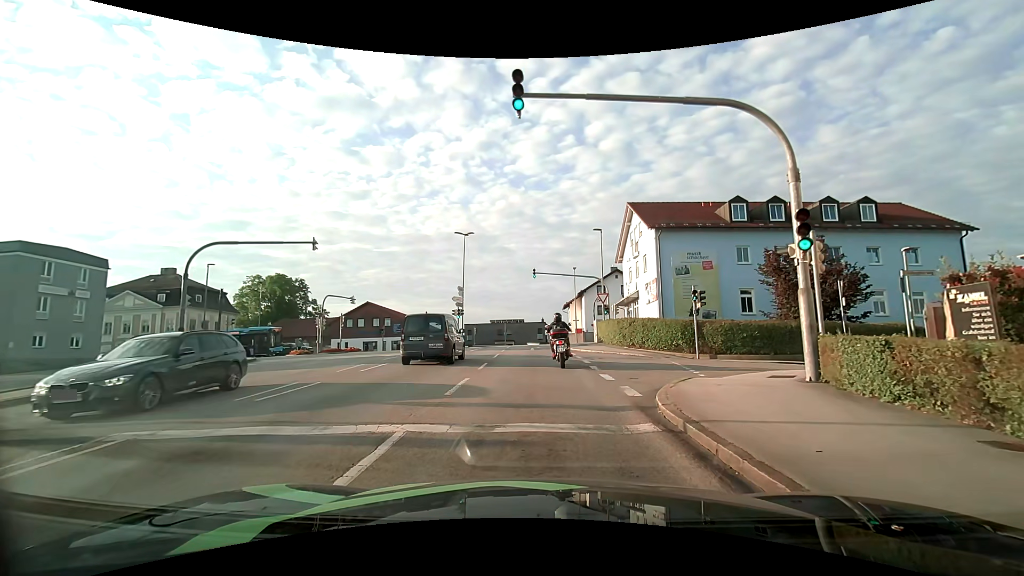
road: tertiary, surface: asphalt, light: Day
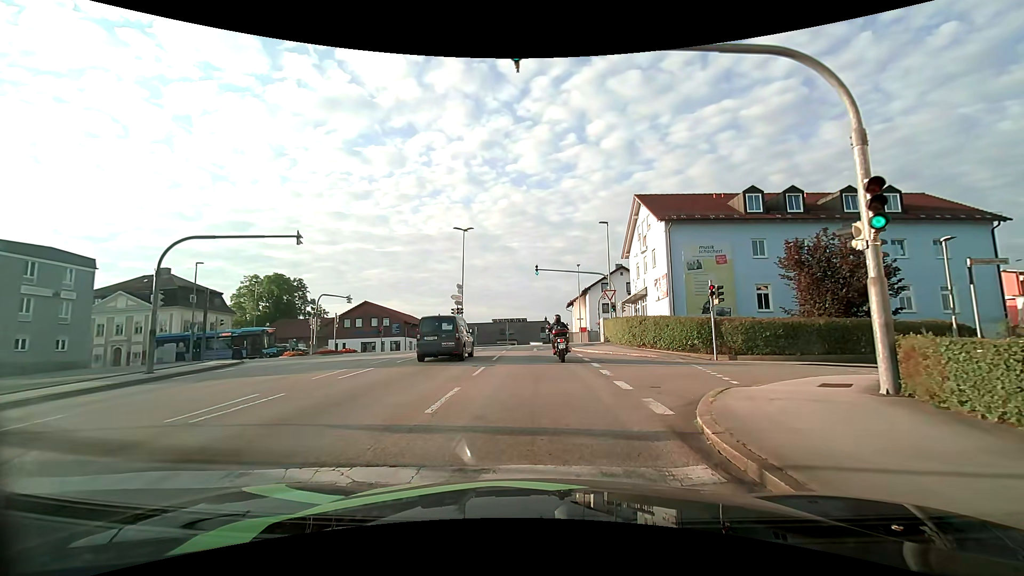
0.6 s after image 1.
(0.0, +2.0) m; 0°
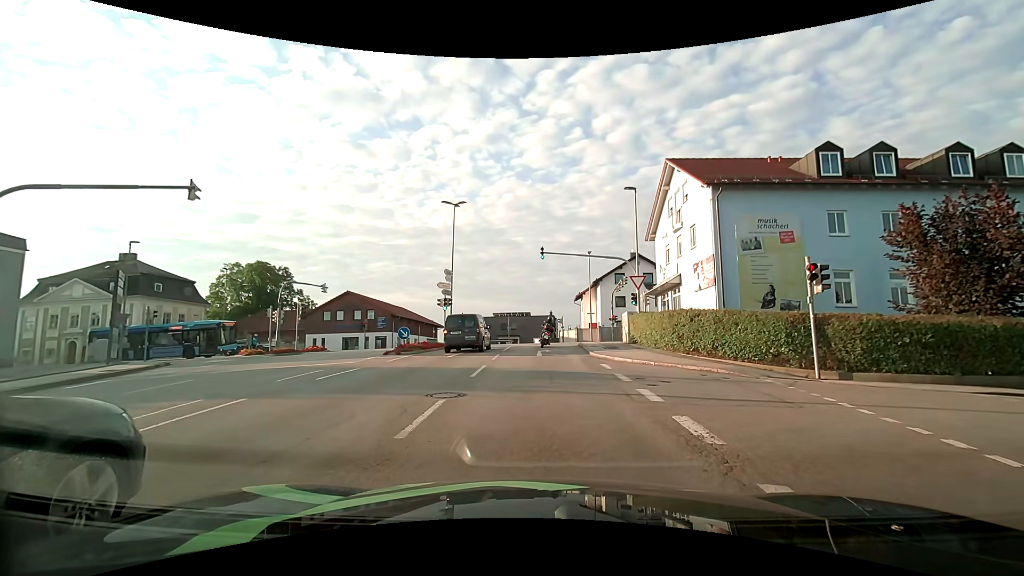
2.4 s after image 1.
(-0.2, +7.7) m; -1°
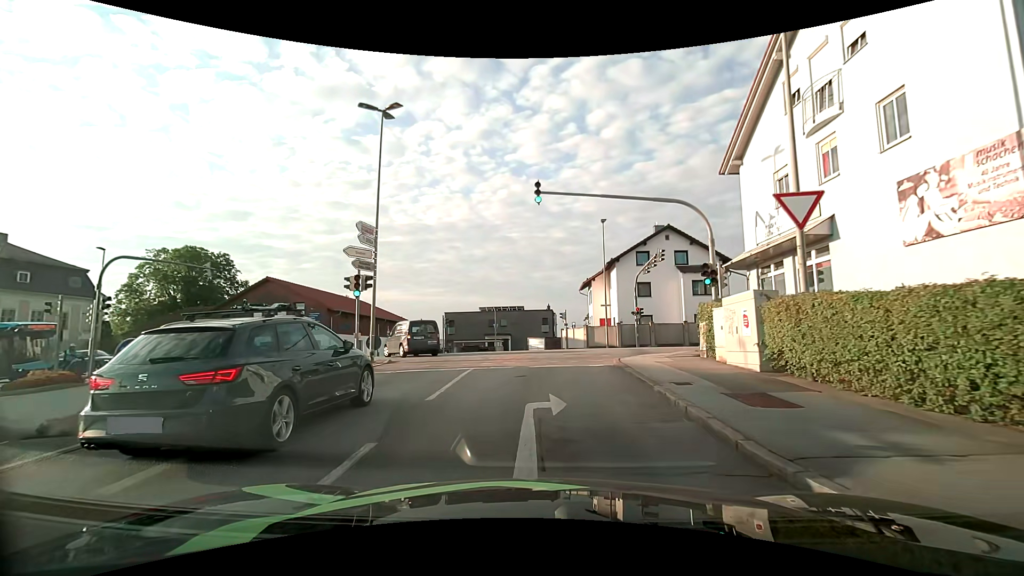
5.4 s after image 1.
(-0.1, +15.8) m; 0°
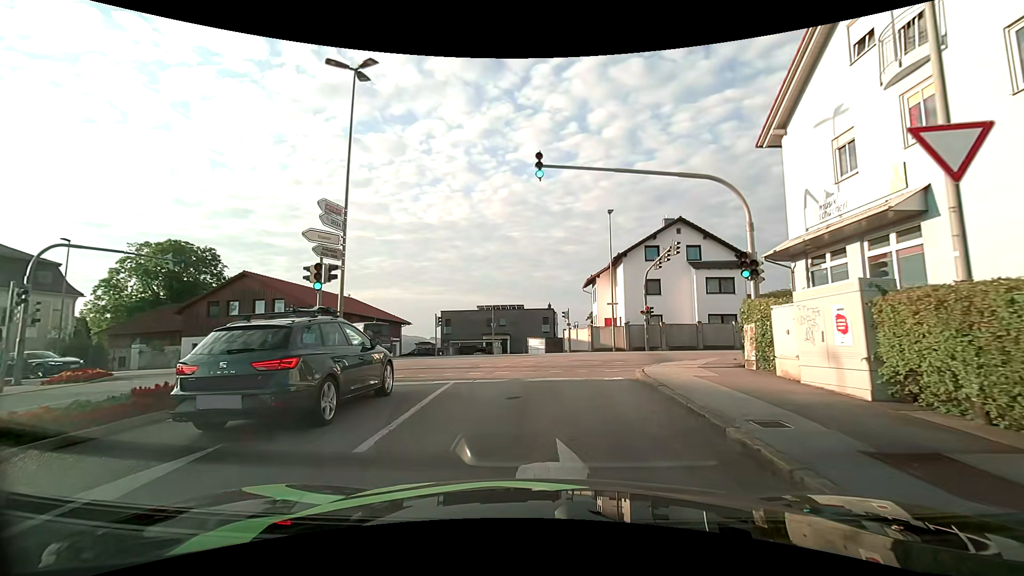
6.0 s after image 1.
(0.0, +3.3) m; -1°
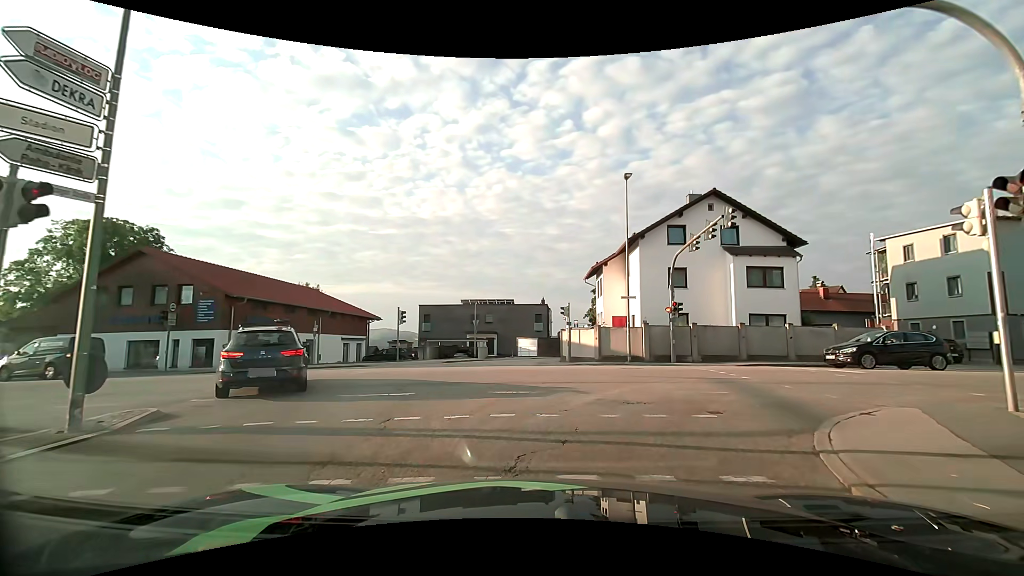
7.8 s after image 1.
(0.0, +8.9) m; +1°
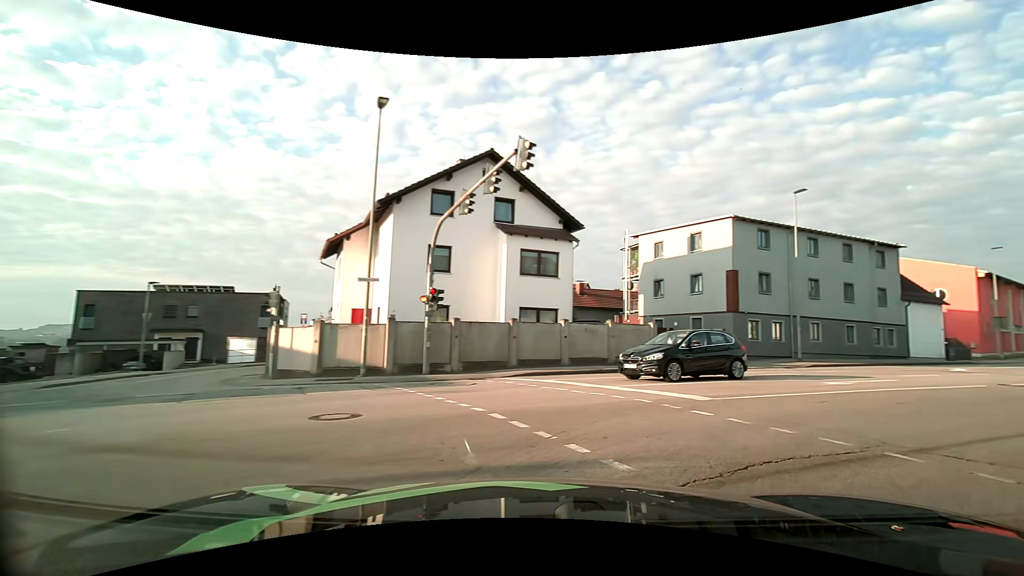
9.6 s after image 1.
(+1.5, +9.0) m; +27°
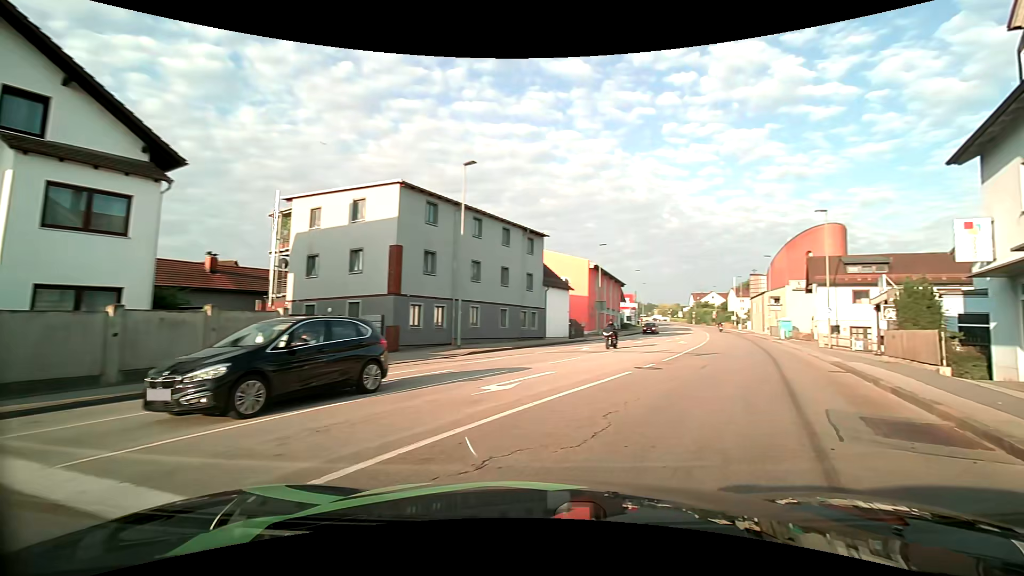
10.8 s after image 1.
(+1.9, +6.5) m; +35°
(+3, +10) (+7, +19) (+11, +27) (+15, +37) (+19, +46) (+22, +55) (+25, +65) (+28, +75) (+31, +84) (+33, +94) m
